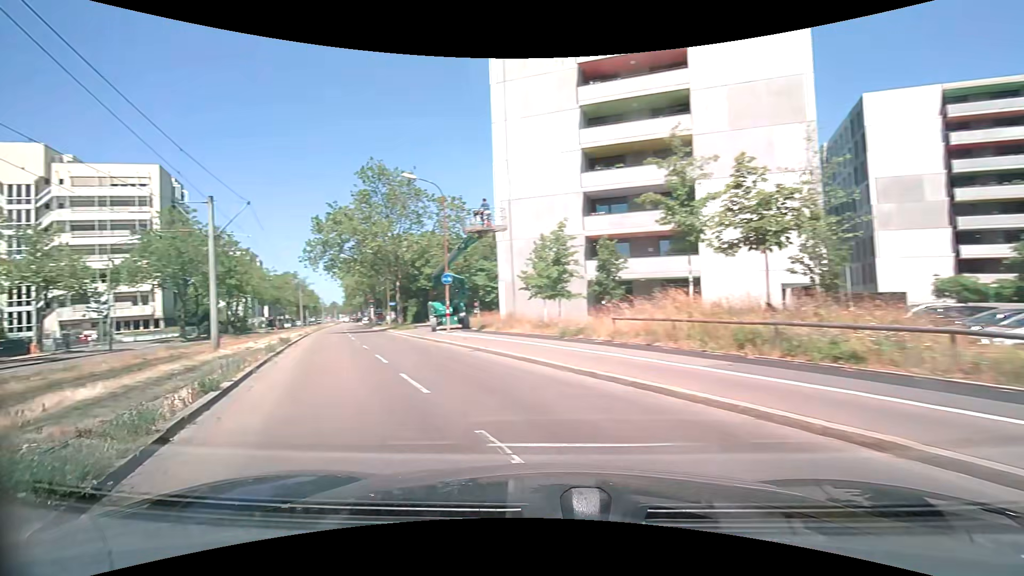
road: tertiary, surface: asphalt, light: Day
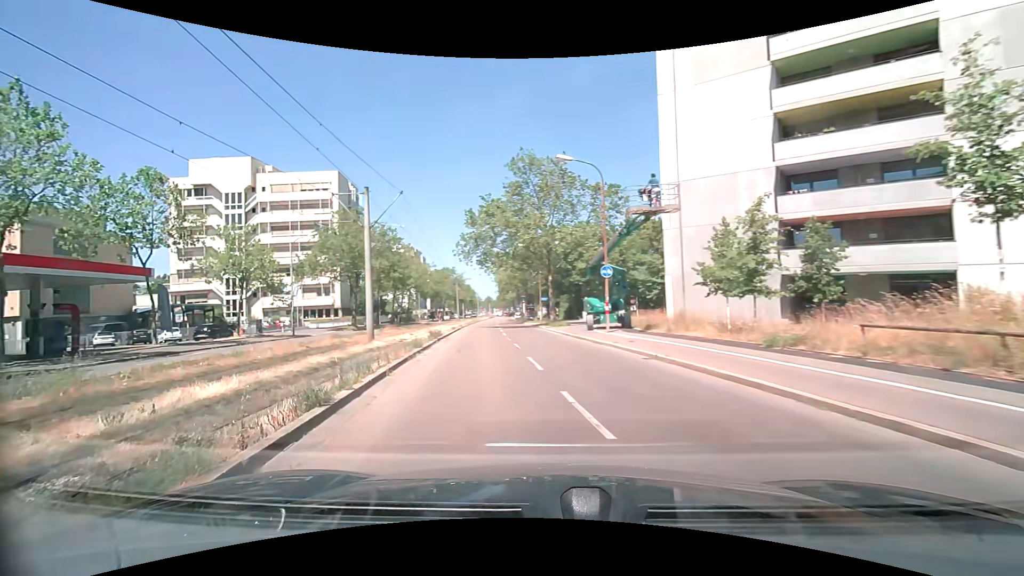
(-0.5, +3.3) m; -17°
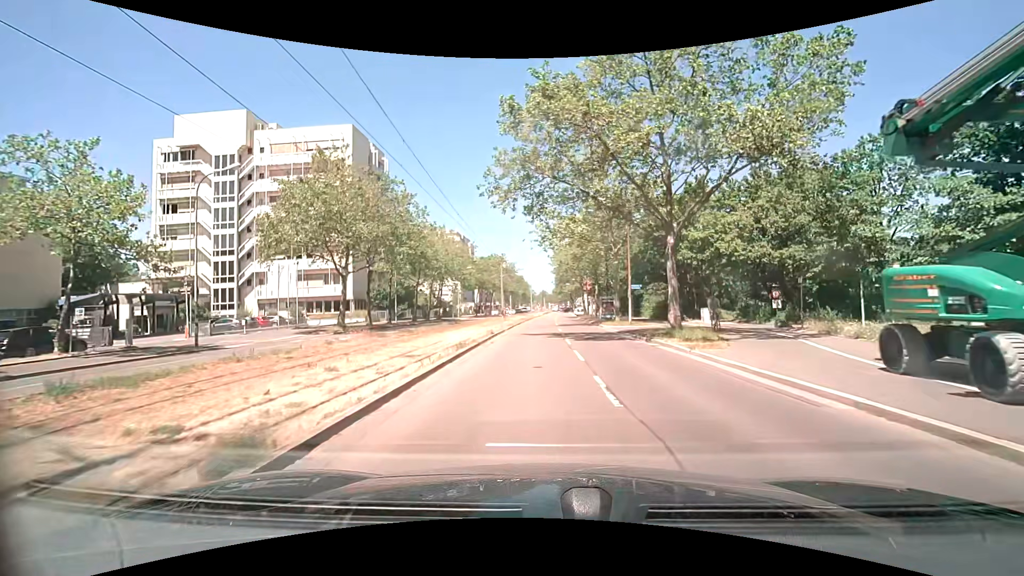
(-1.6, +22.4) m; -4°
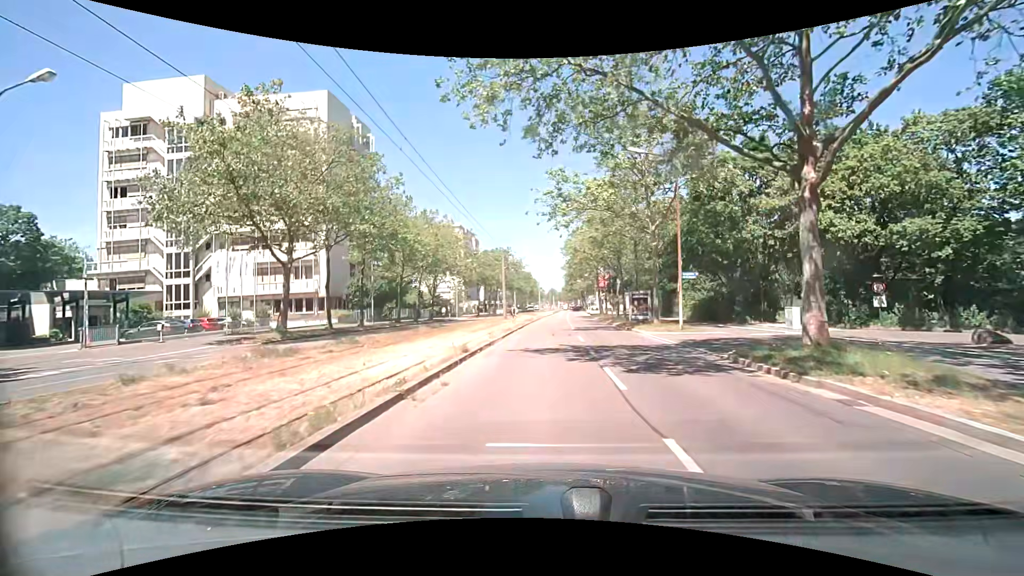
(-0.2, +10.9) m; -2°
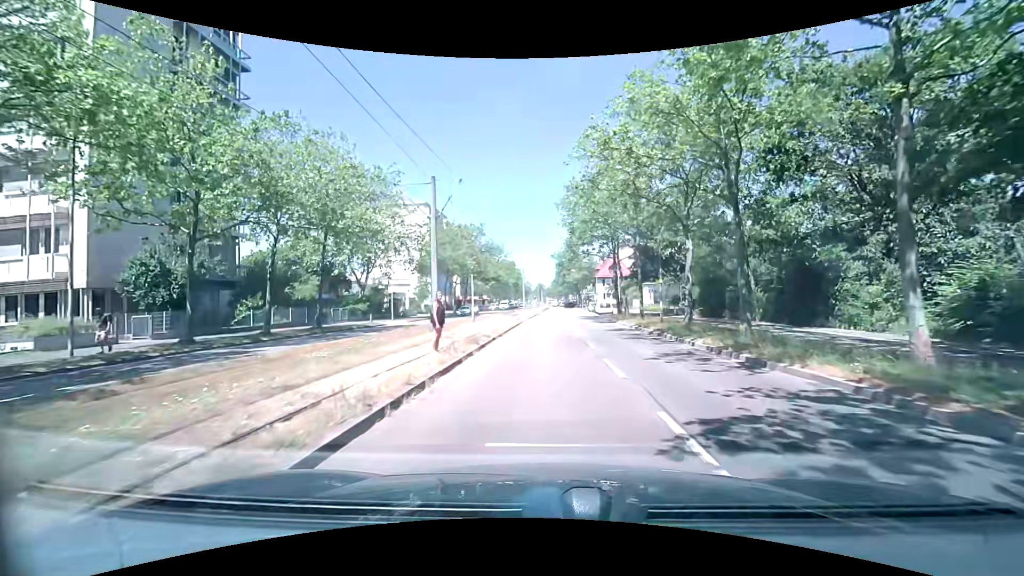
(+0.6, +28.8) m; +2°
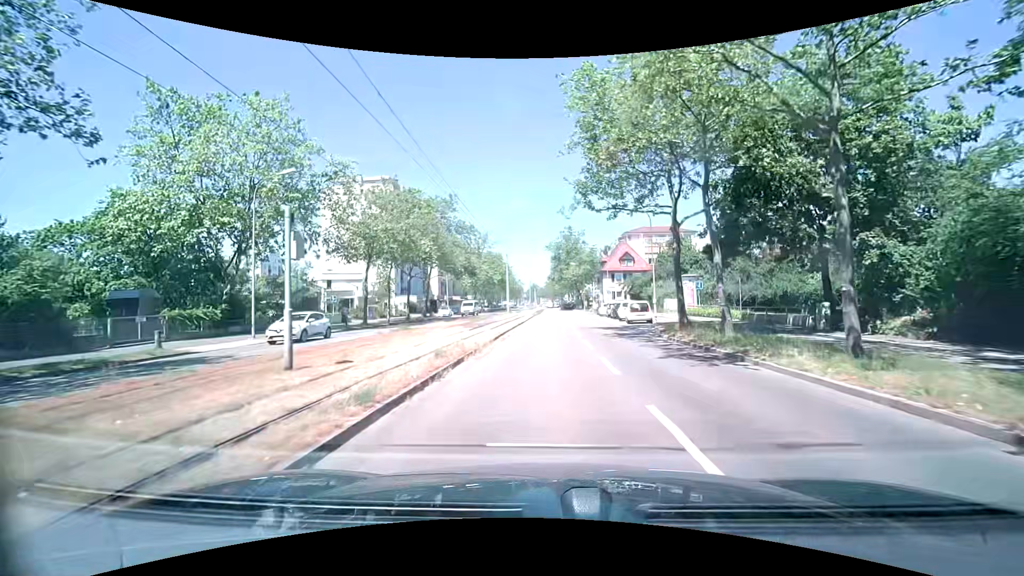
(+0.2, +23.6) m; +1°
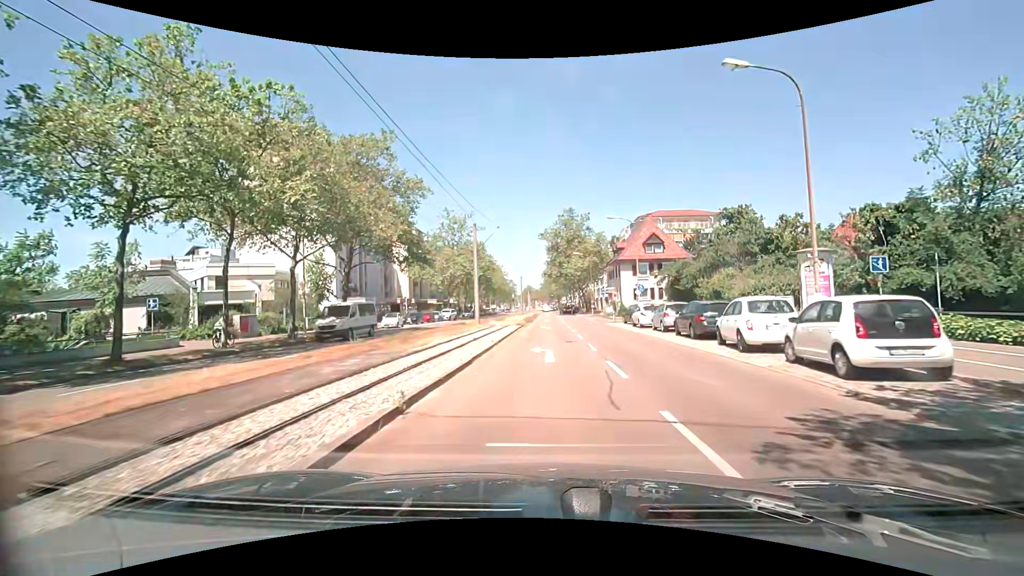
(-0.1, +24.3) m; 0°
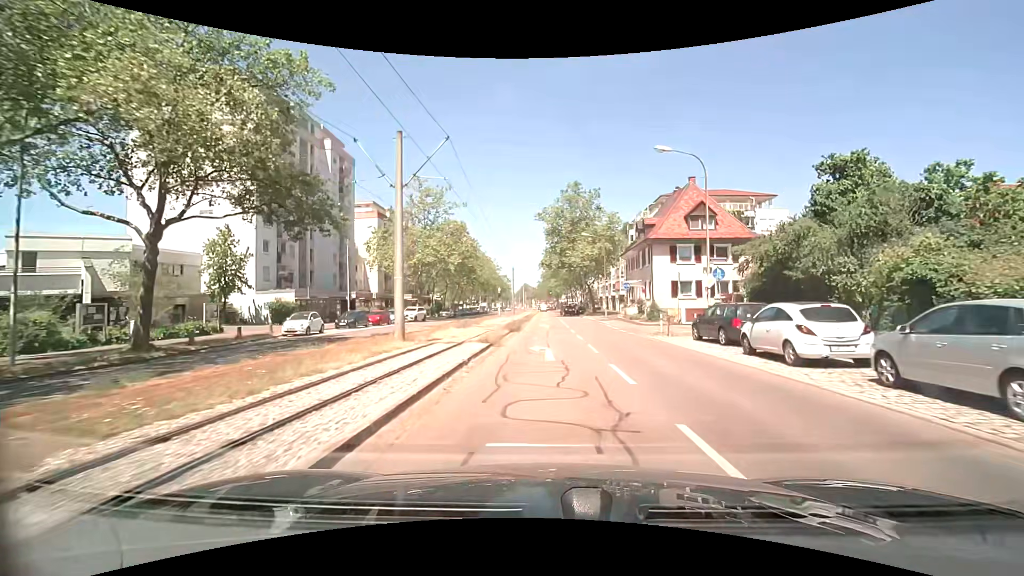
(+0.1, +18.7) m; 0°
(0, +10) (0, +20) (+1, +30) (+1, +40) (+1, +50) (+1, +60) (+1, +70) (+1, +80) (+1, +90) (+1, +100) m
